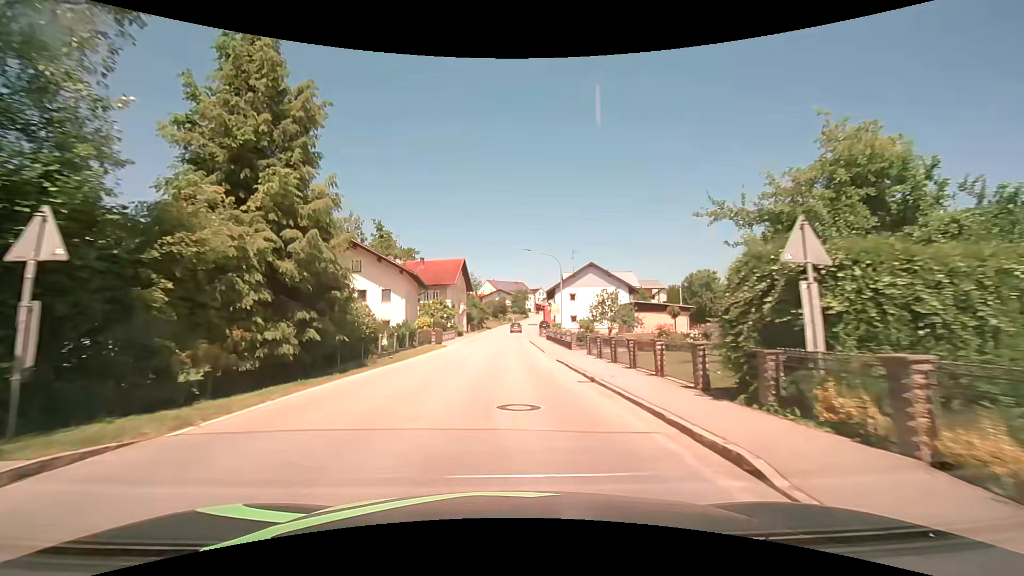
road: secondary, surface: asphalt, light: Day
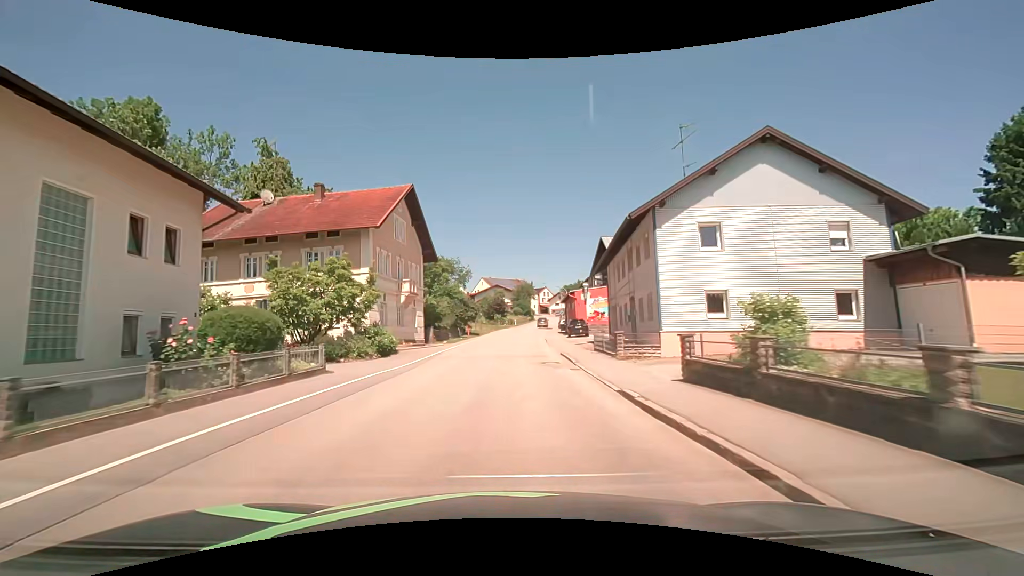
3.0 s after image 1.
(0.0, +40.6) m; 0°
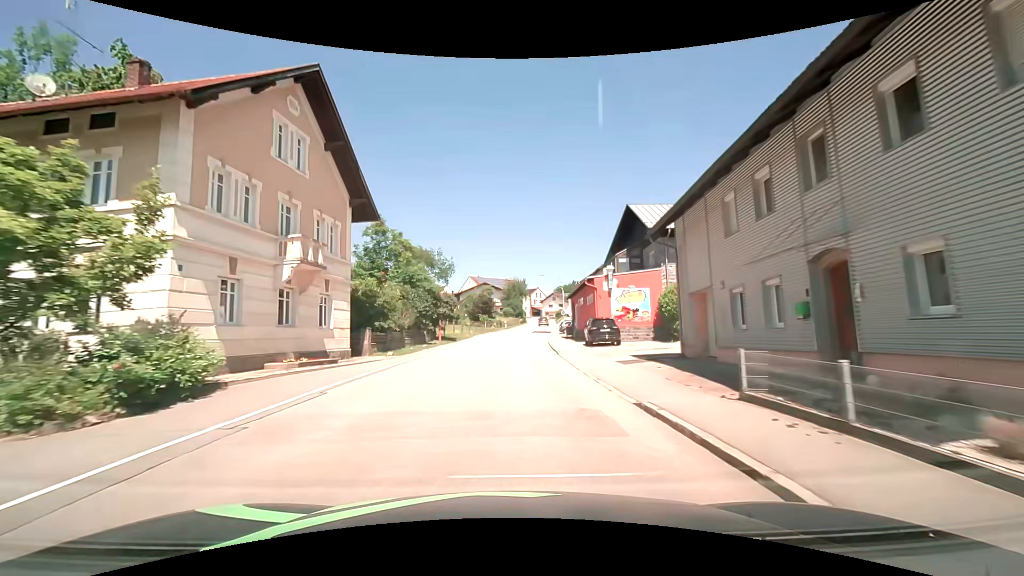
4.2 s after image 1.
(+0.1, +15.9) m; +1°
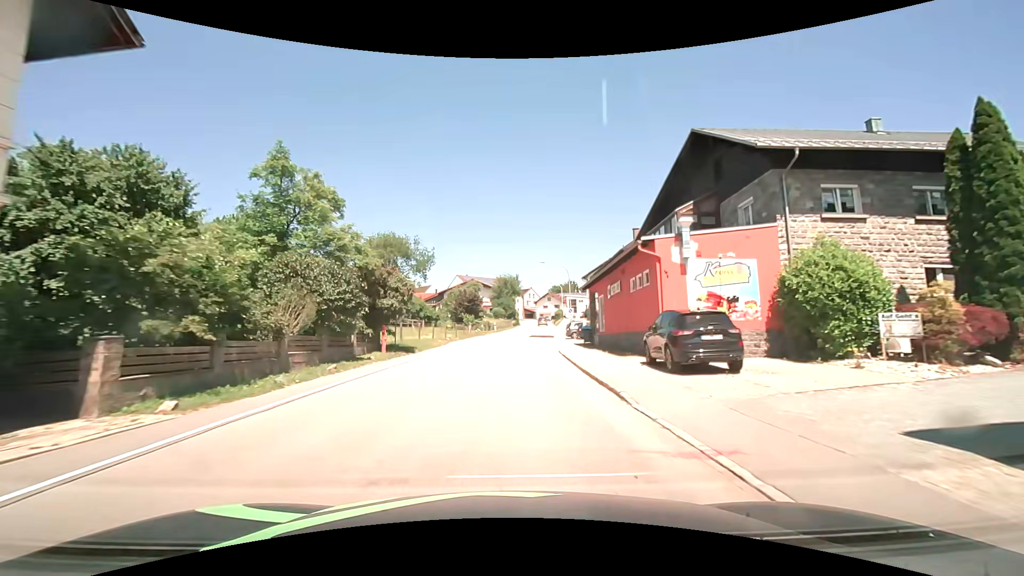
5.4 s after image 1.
(+0.2, +15.6) m; +2°
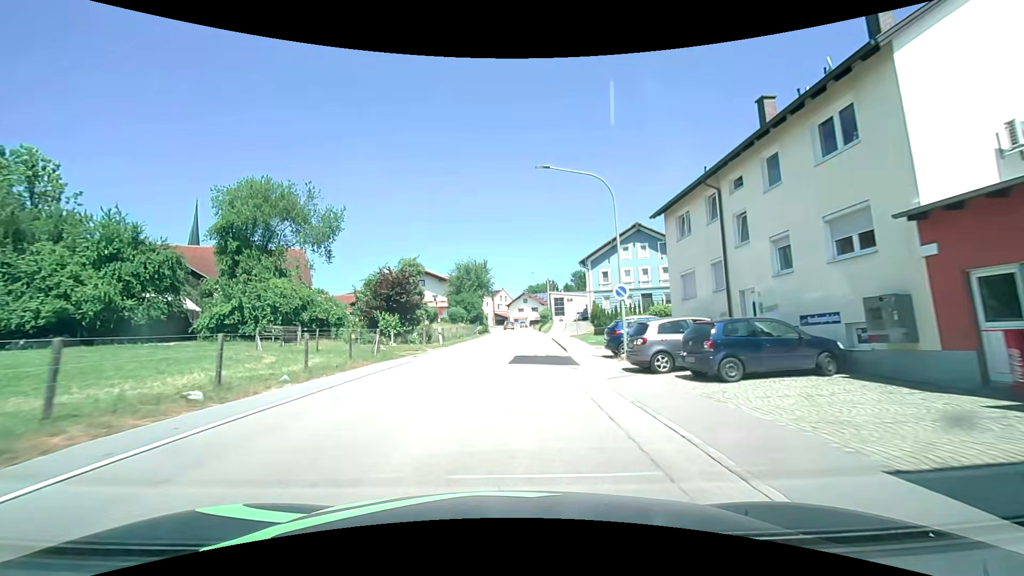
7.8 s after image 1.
(+0.3, +31.7) m; +2°
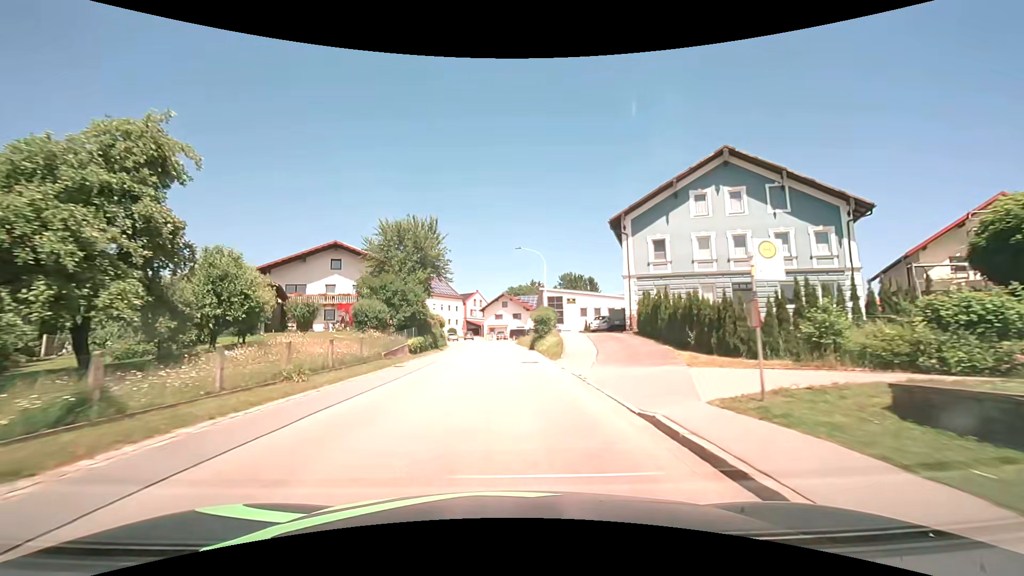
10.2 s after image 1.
(+1.1, +32.1) m; +3°
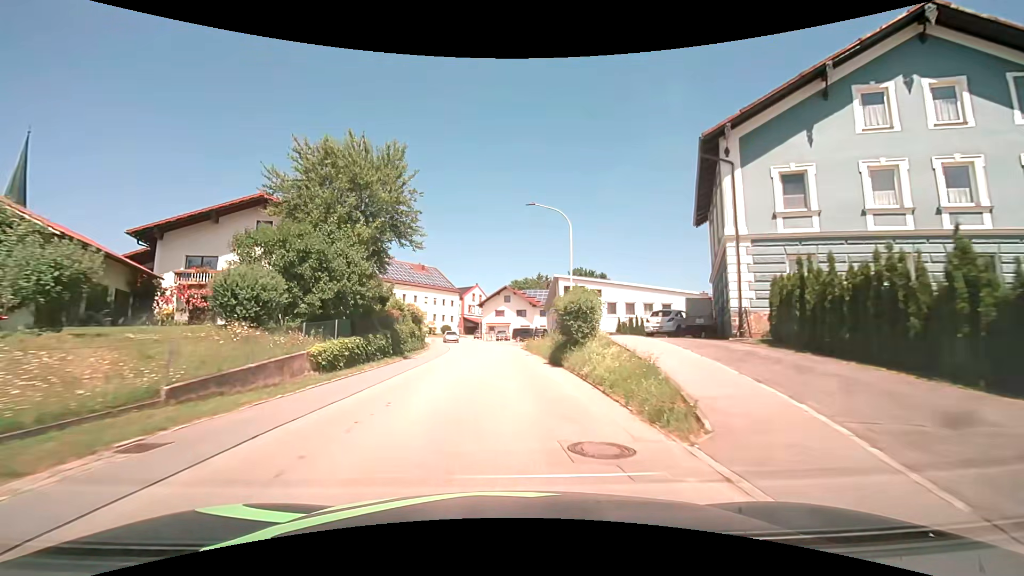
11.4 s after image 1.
(-0.1, +15.9) m; 0°
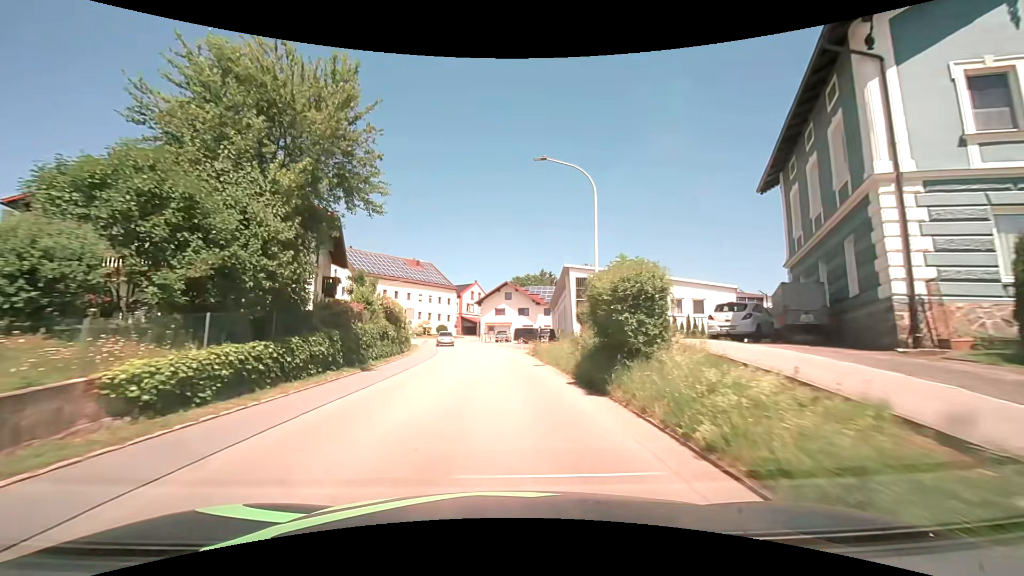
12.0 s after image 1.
(0.0, +7.9) m; 0°
(0, +10) (0, +20) (-1, +30) (-2, +40) (-3, +50) (-5, +60) (-6, +70) (-10, +78) (-20, +80) (-30, +79) m
